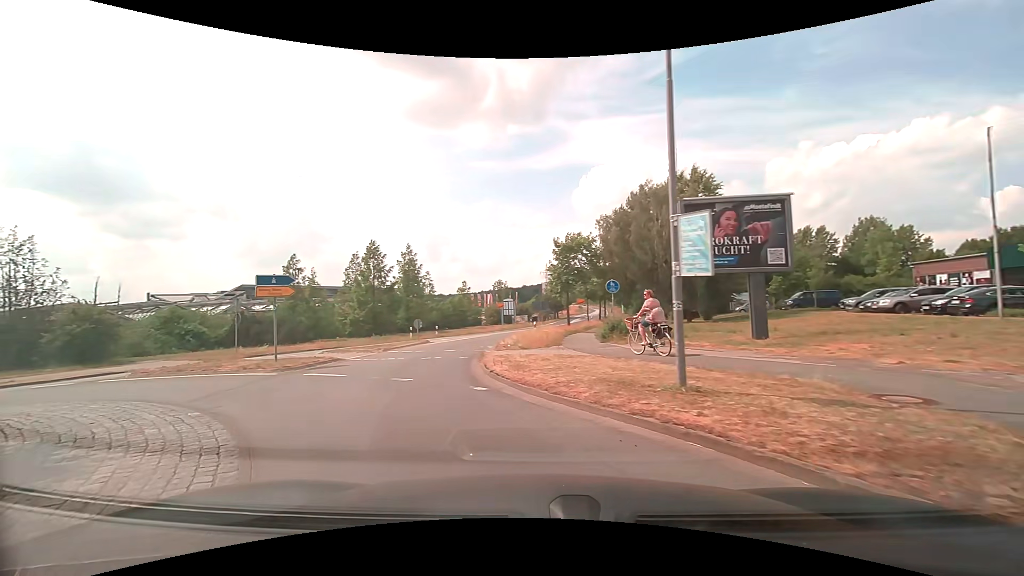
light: Day
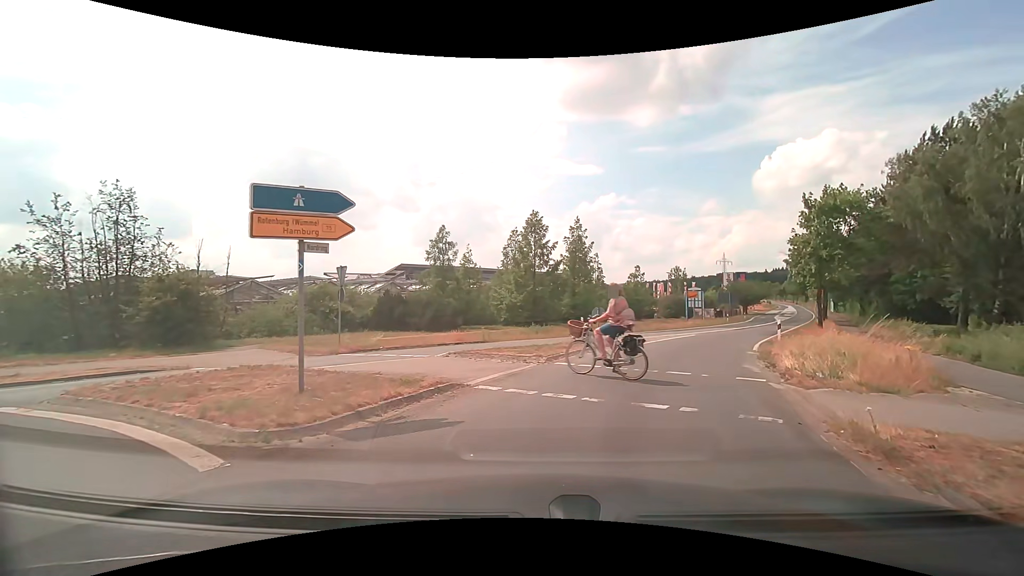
(-2.9, +10.7) m; -20°
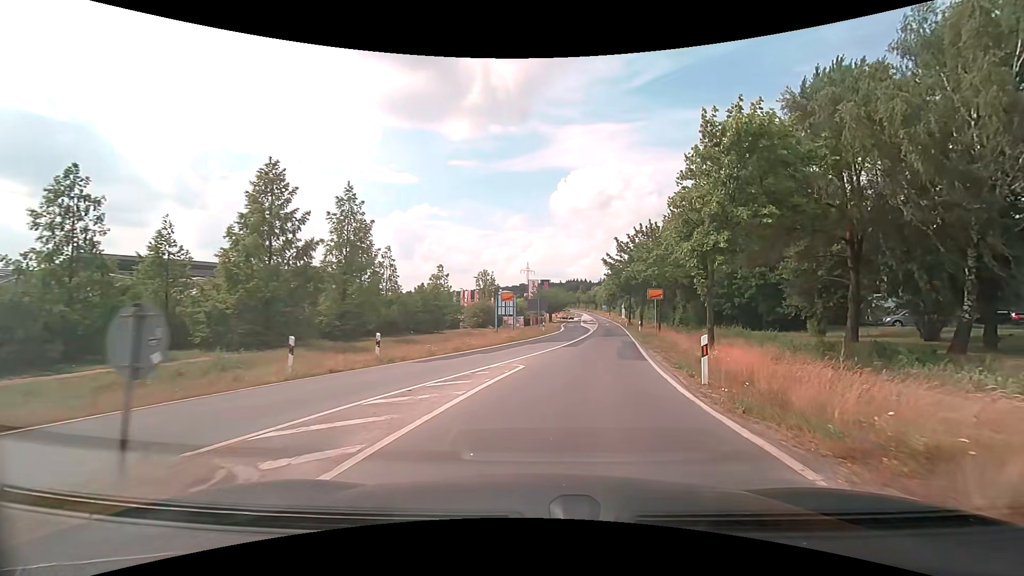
(+3.9, +15.9) m; +22°
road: tertiary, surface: asphalt
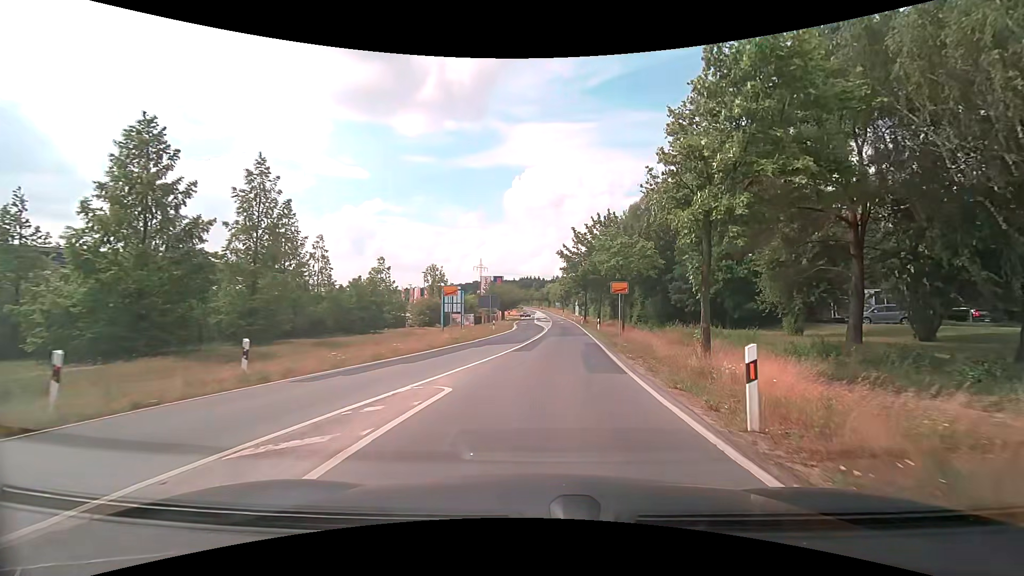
(+0.3, +5.0) m; +5°
(0, +10) (+1, +20) (+2, +30) (+3, +40) (+3, +50) (+4, +60) (+4, +70) (+5, +80) (+5, +90) (+5, +100) m
